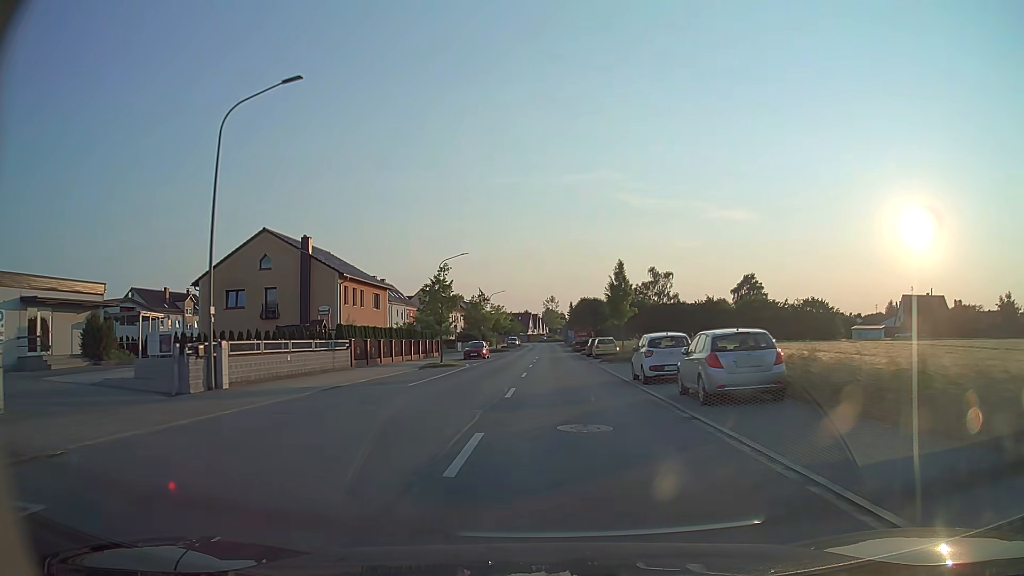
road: tertiary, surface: asphalt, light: Day
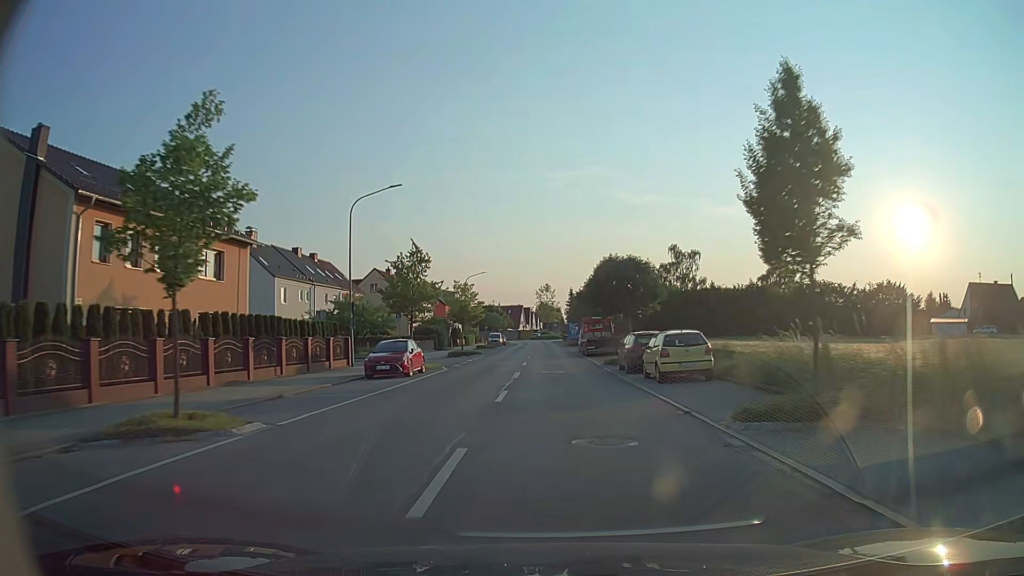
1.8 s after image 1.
(+0.1, +28.7) m; 0°
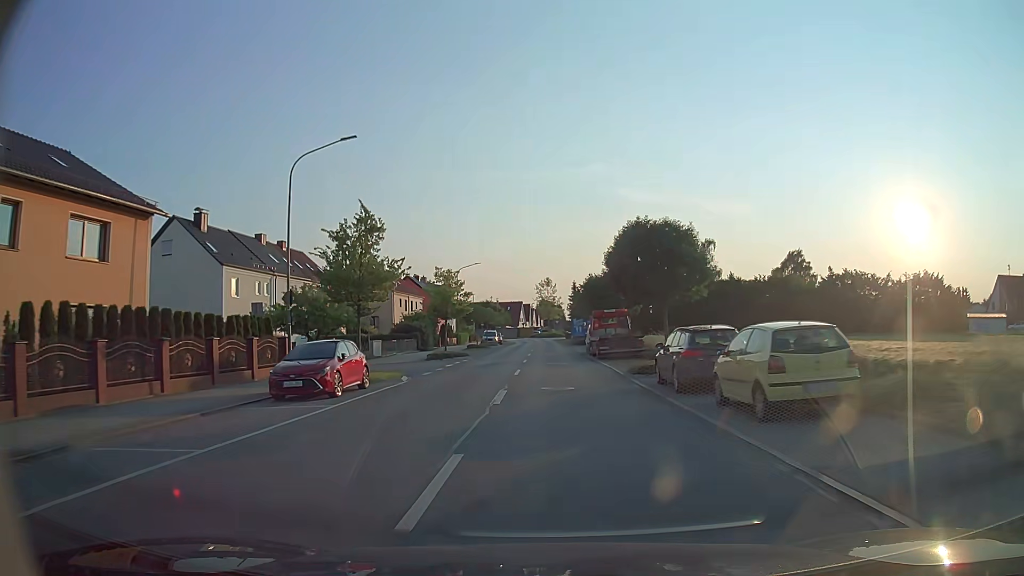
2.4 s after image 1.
(0.0, +9.3) m; 0°
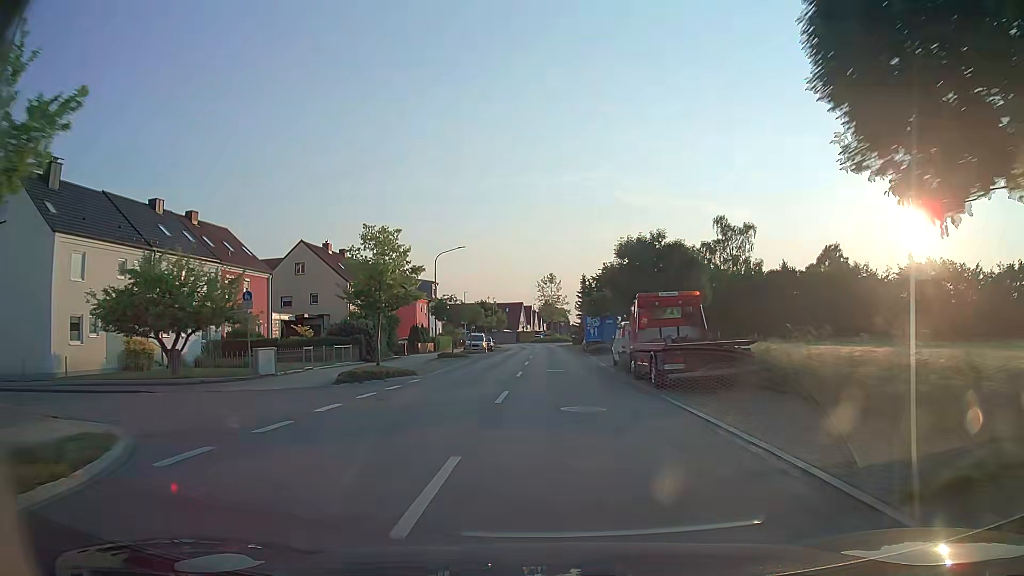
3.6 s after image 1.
(0.0, +18.2) m; 0°
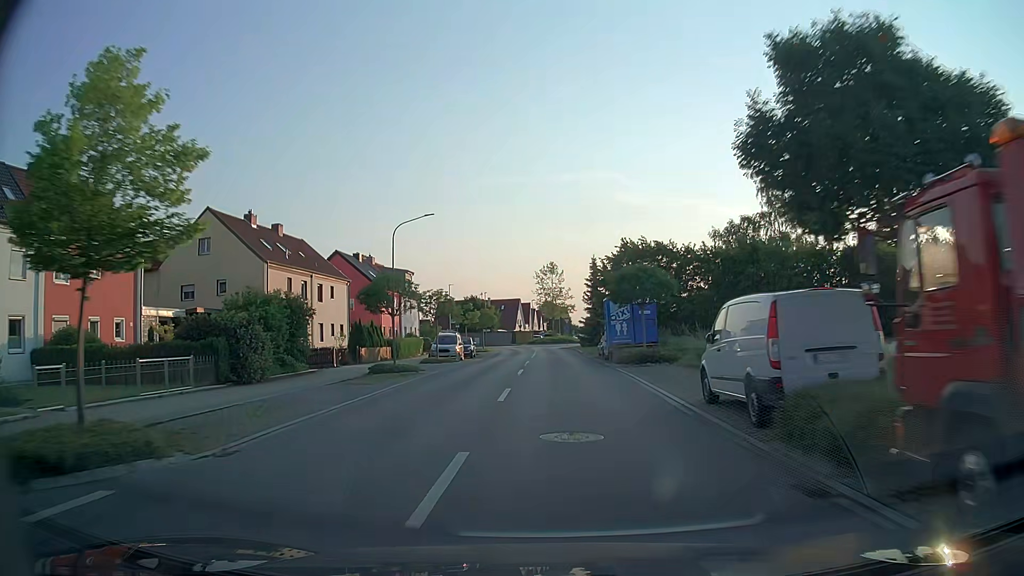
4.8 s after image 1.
(-0.2, +17.6) m; -1°
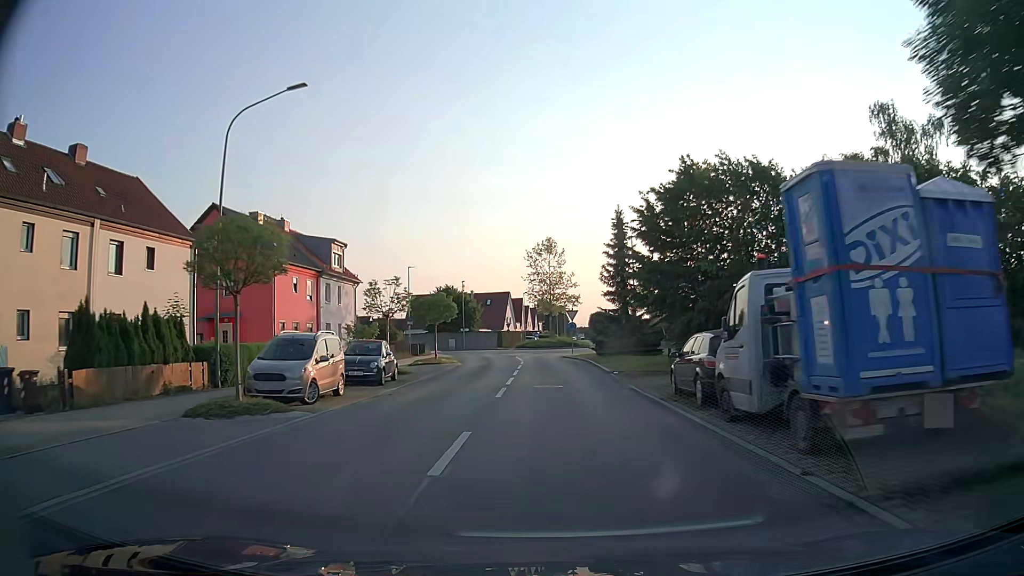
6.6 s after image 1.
(+0.1, +25.1) m; 0°
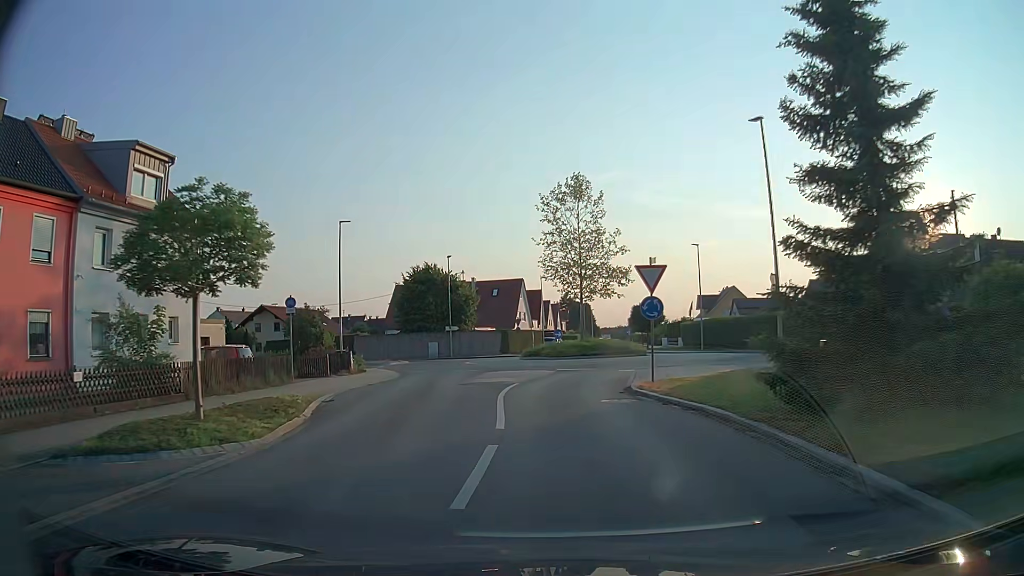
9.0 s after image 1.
(-0.3, +28.4) m; -2°
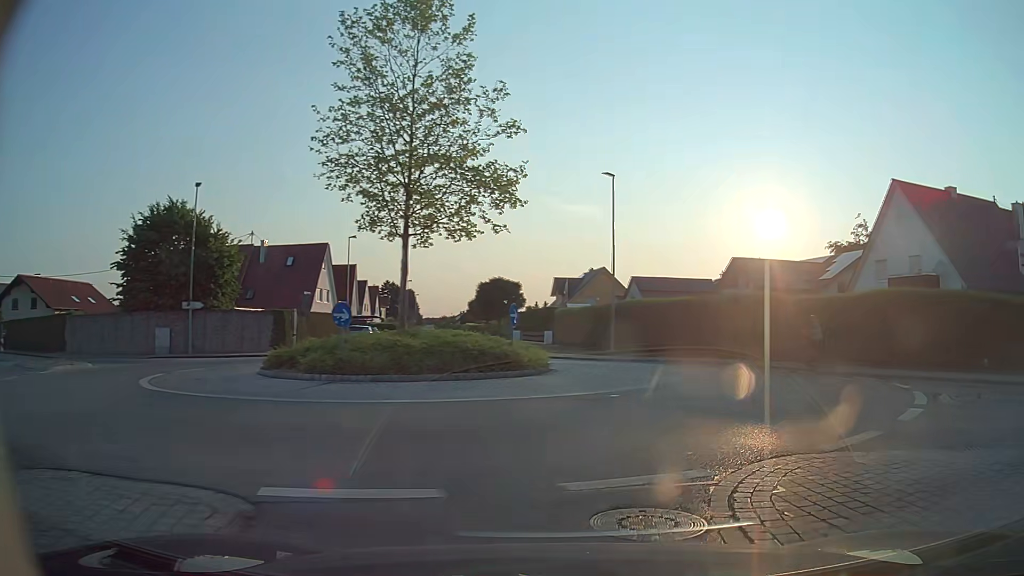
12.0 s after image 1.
(+0.6, +23.7) m; +14°
(+3, +10) (+5, +19) (-2, +26) (-12, +28) (-22, +28) (-31, +31) (-41, +35) (-50, +39) (-59, +43) (-68, +47) m
